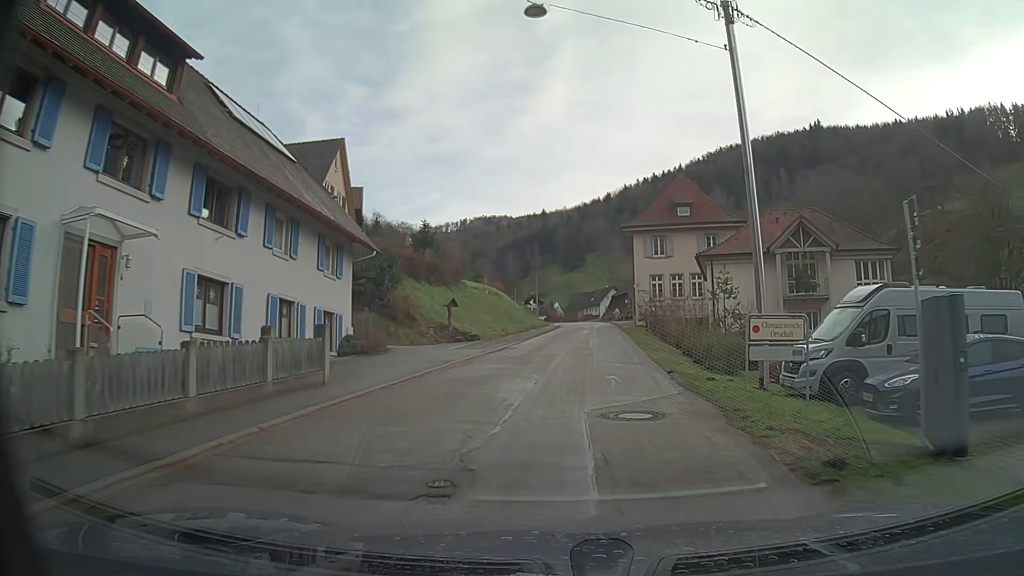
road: tertiary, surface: asphalt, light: Day
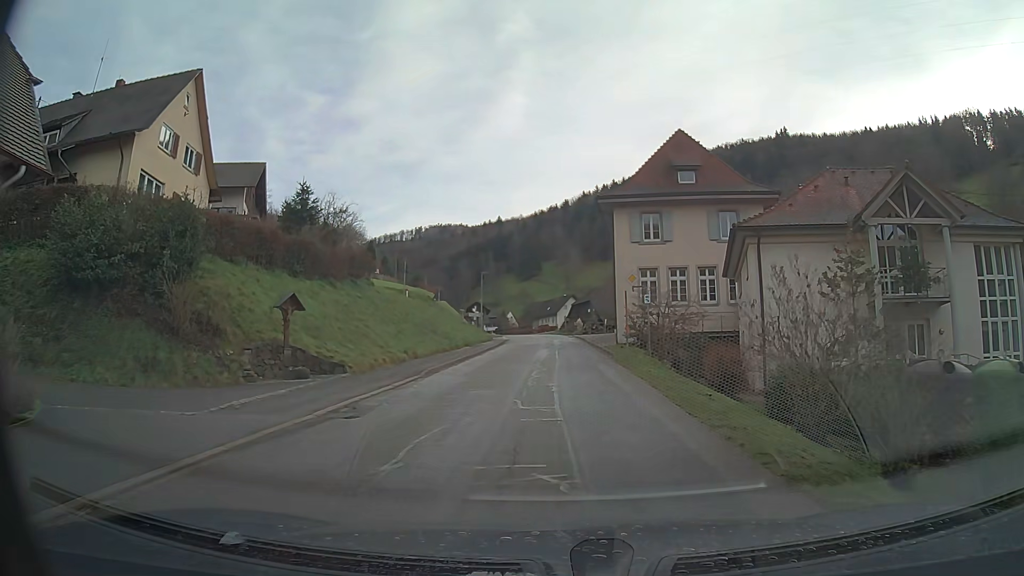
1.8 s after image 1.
(+0.5, +16.8) m; +3°
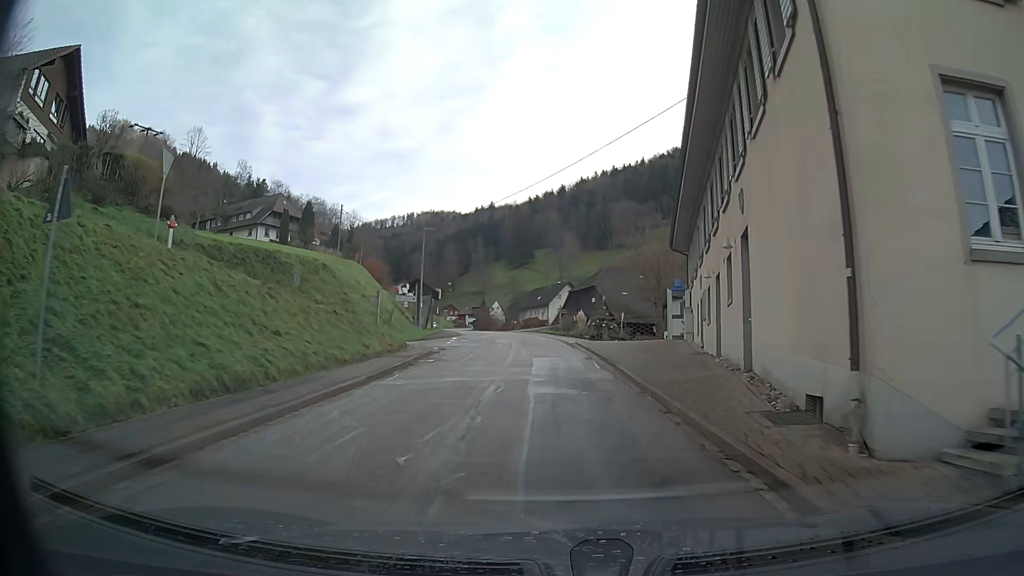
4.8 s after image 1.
(+0.3, +28.5) m; +1°
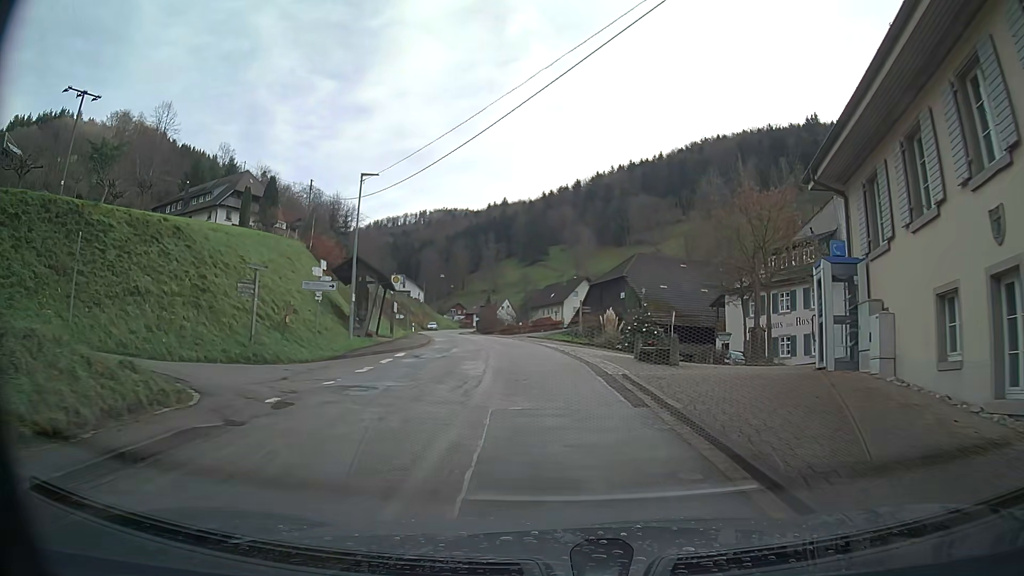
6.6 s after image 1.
(-0.1, +17.0) m; -1°
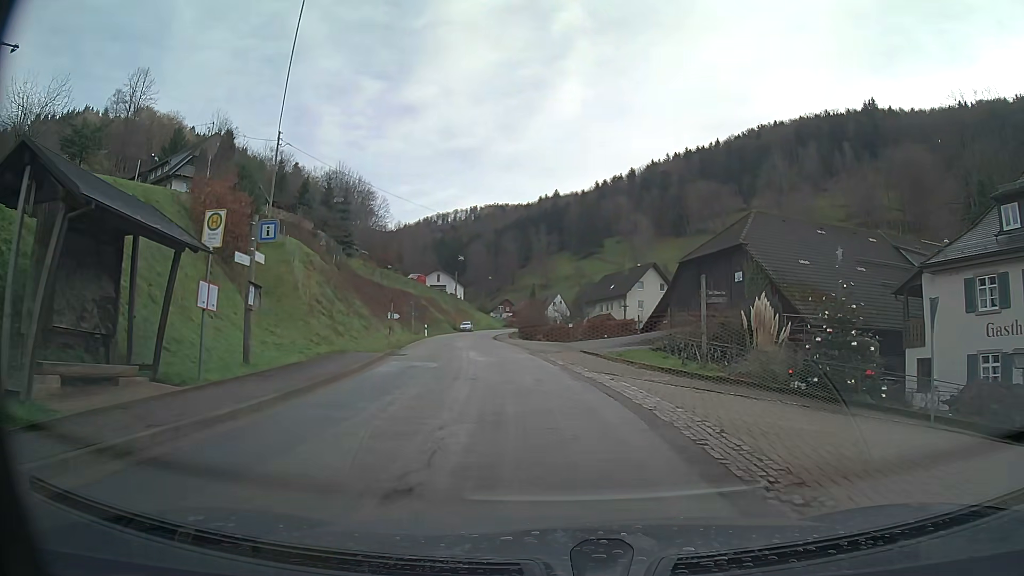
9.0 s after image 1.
(-0.8, +21.6) m; -6°
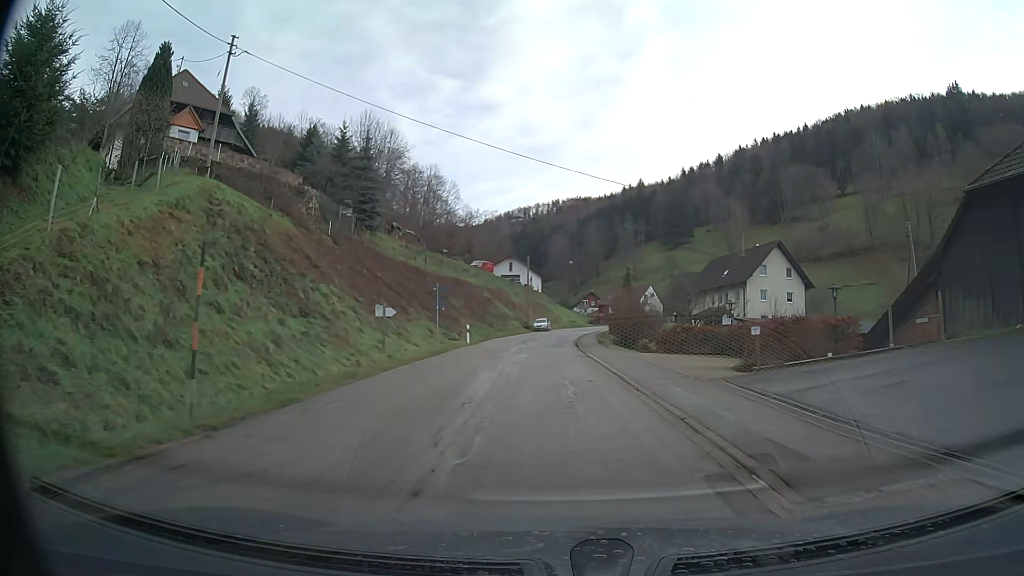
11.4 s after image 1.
(-1.4, +21.5) m; -6°
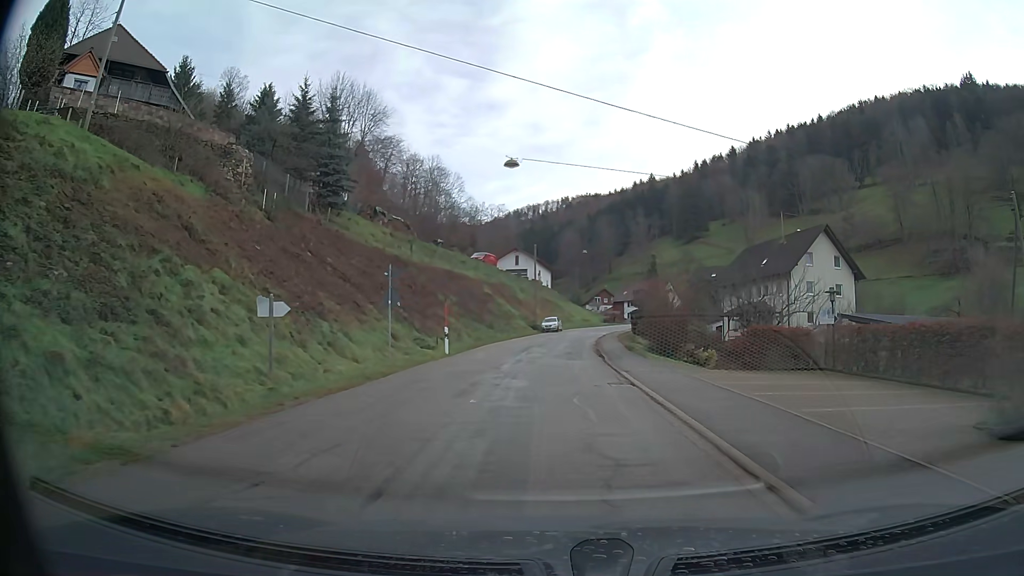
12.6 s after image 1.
(-0.1, +11.1) m; -1°
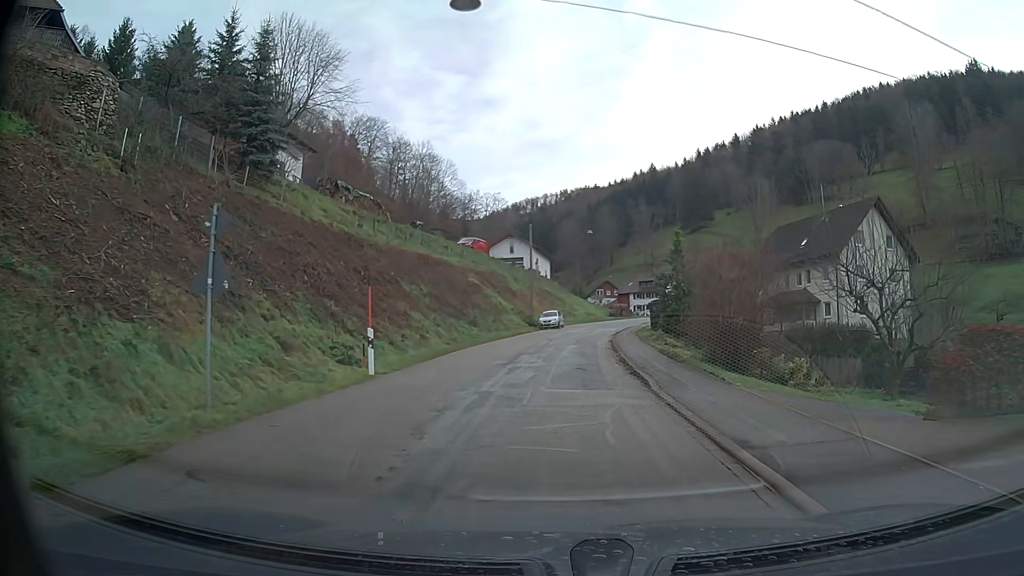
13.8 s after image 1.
(0.0, +11.4) m; 0°
(0, +10) (0, +20) (+1, +30) (+2, +40) (+3, +50) (+5, +60) (+8, +69) (+12, +79) (+15, +88) (+19, +97) m
